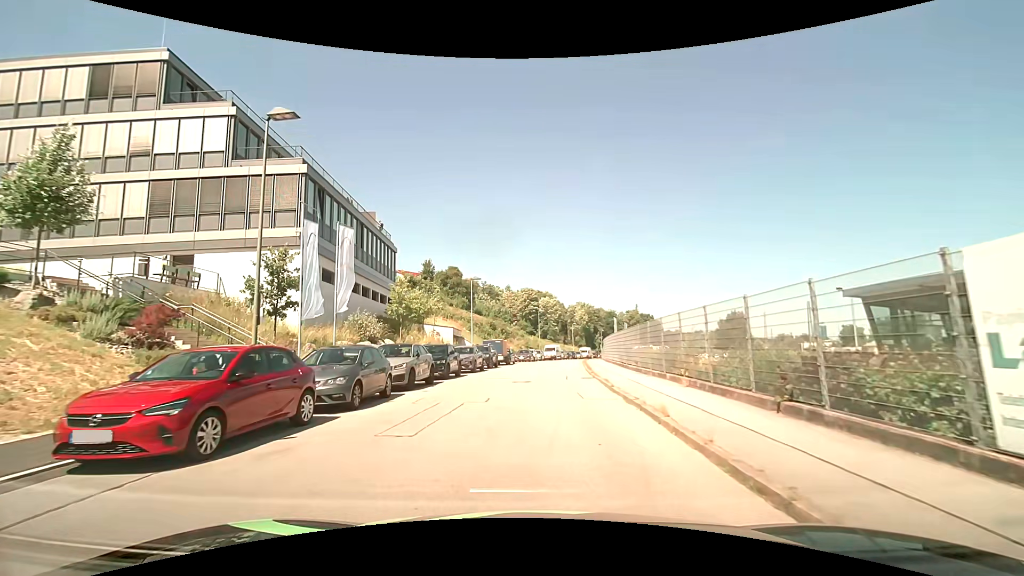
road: residential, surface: asphalt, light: Day
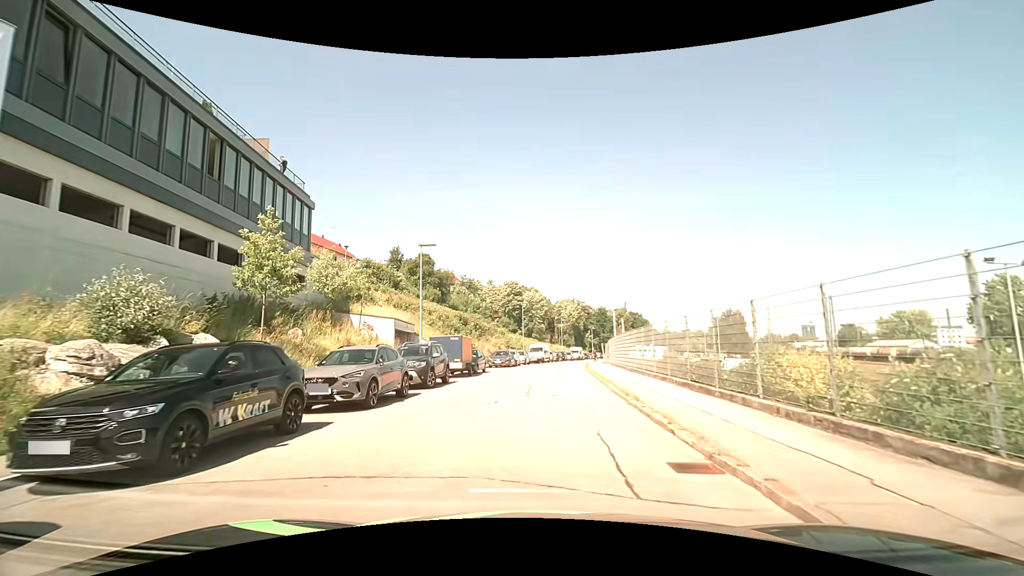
(+0.3, +15.4) m; +2°
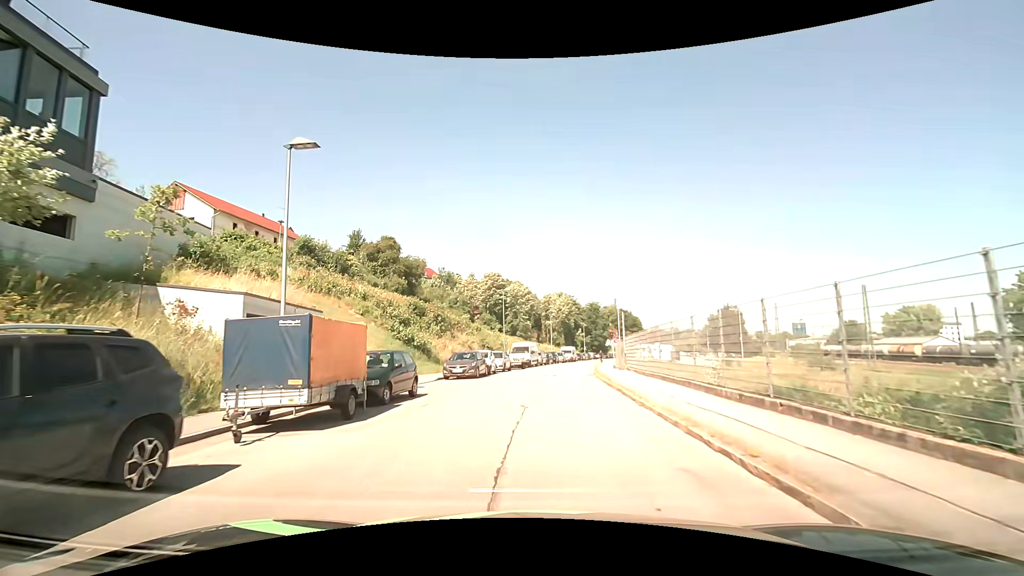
(+0.3, +15.4) m; +3°
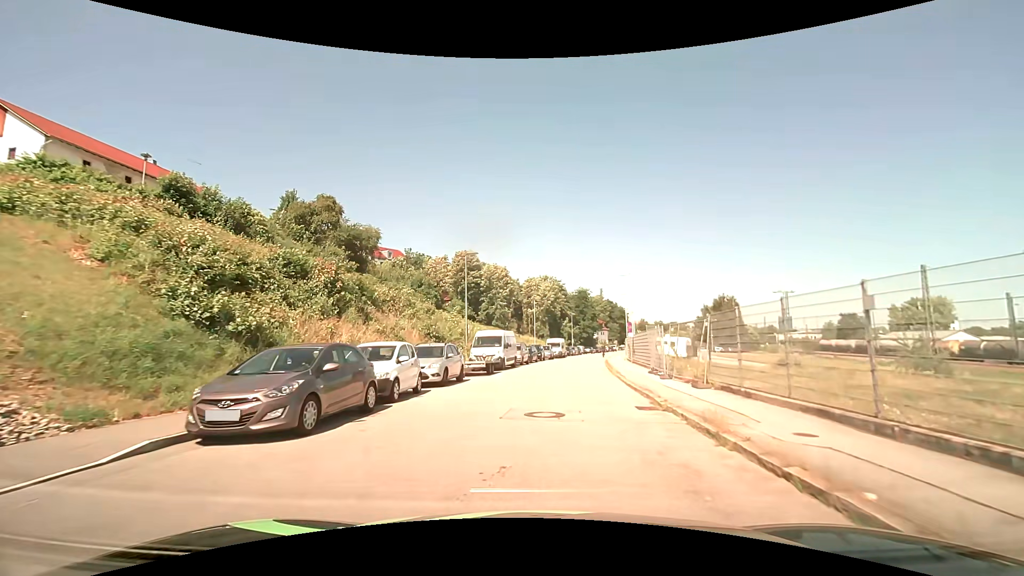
(+0.1, +18.2) m; +2°
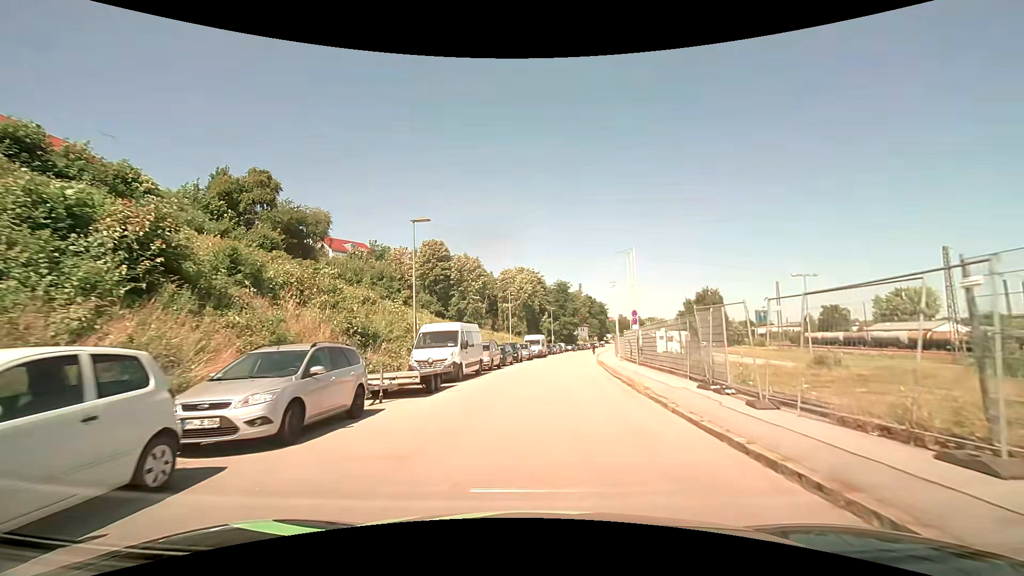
(+0.1, +9.6) m; +2°
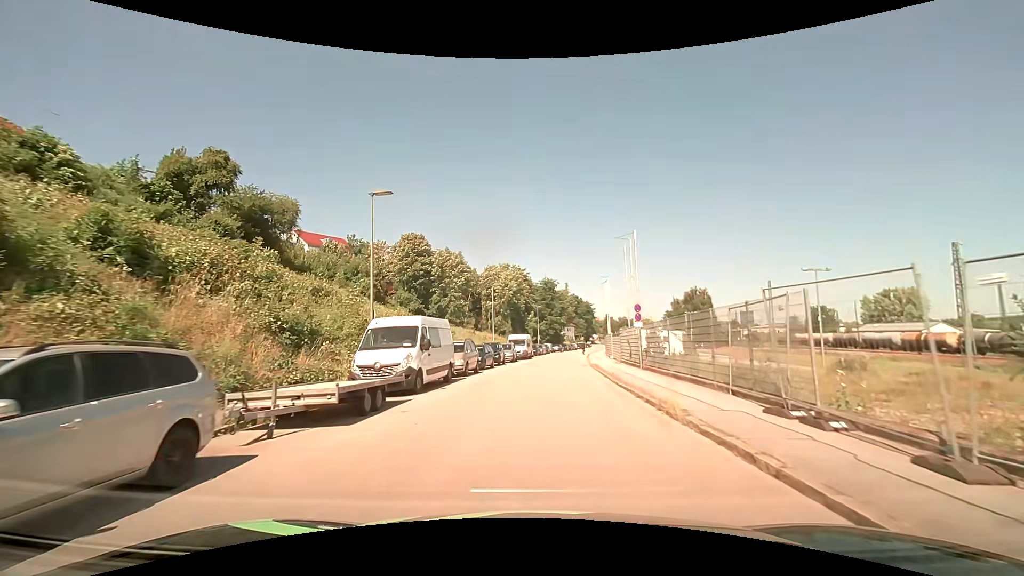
(+0.1, +4.7) m; +2°
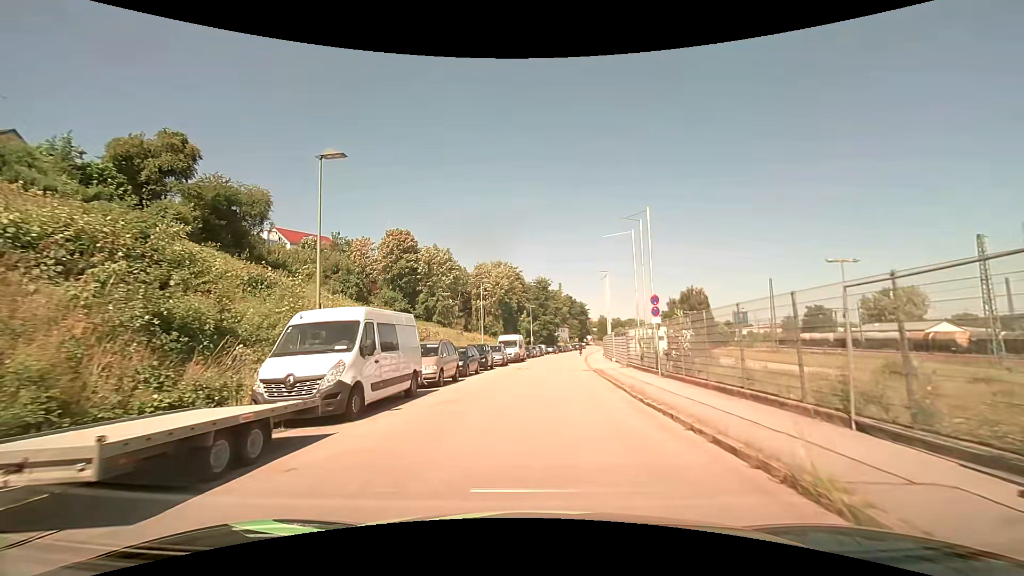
(0.0, +4.7) m; +1°
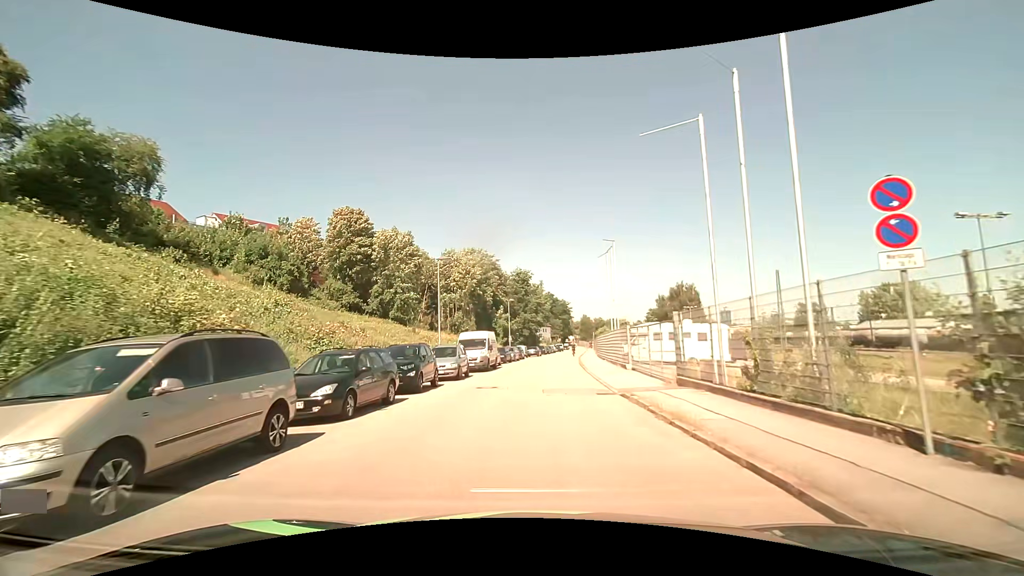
(+0.2, +13.4) m; +2°
(0, +10) (0, +20) (+1, +30) (+1, +40) (+2, +50) (+3, +60) (+4, +70) (+5, +80) (+6, +90) (+8, +100) m
